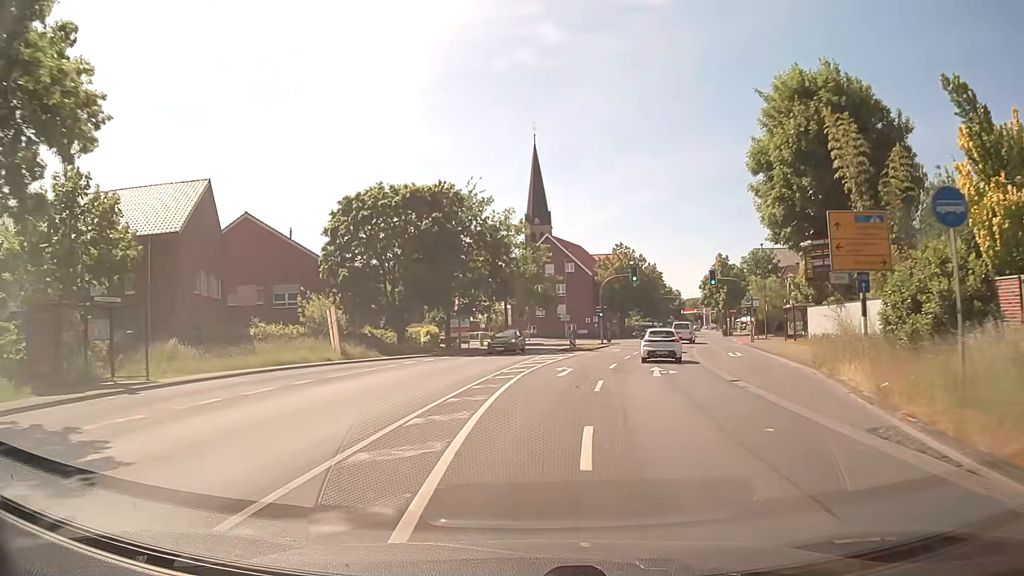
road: secondary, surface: asphalt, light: Day
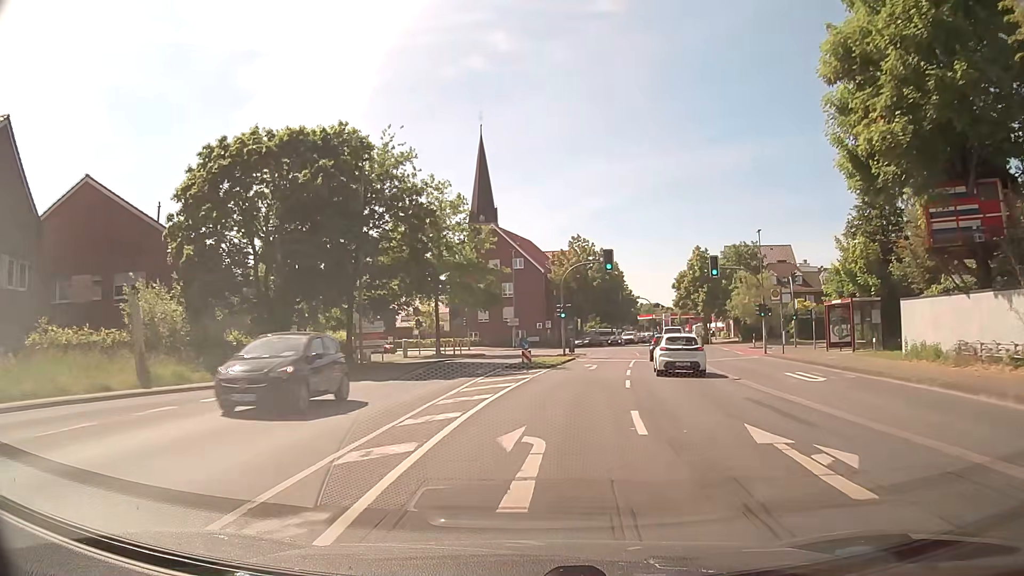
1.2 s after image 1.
(+0.6, +15.1) m; +4°
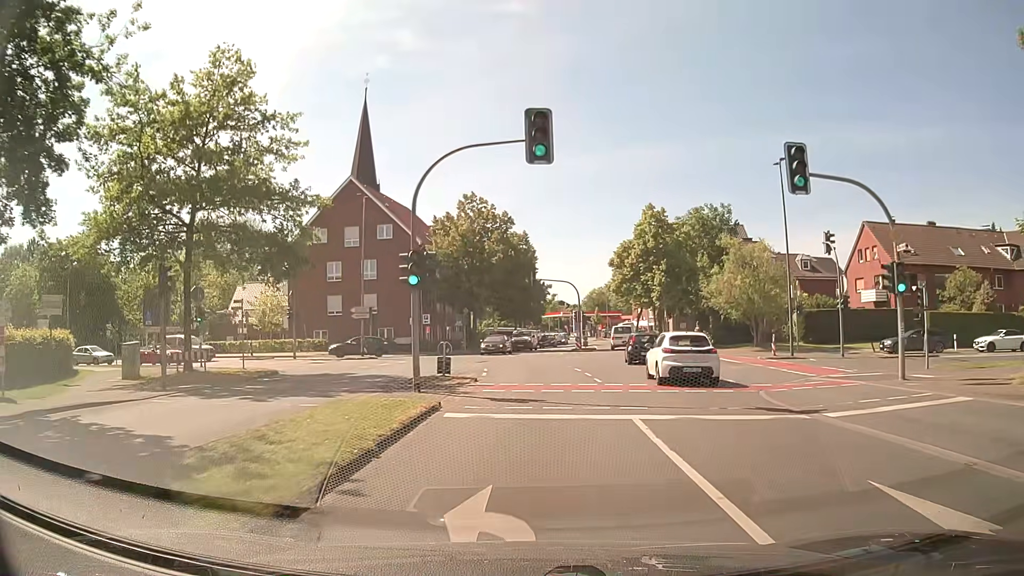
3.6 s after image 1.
(+2.3, +25.9) m; +9°
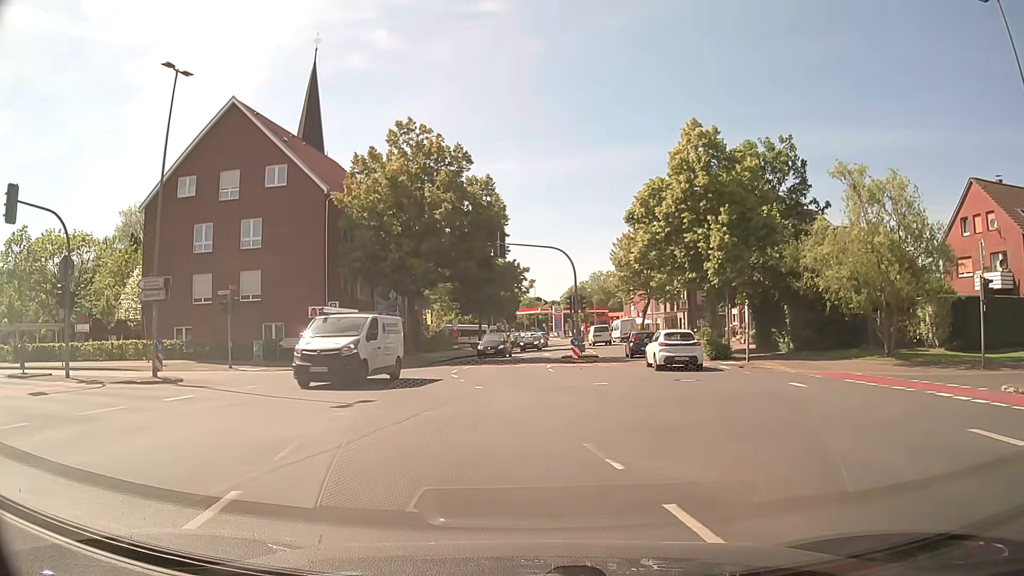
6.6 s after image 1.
(+0.5, +21.1) m; +3°
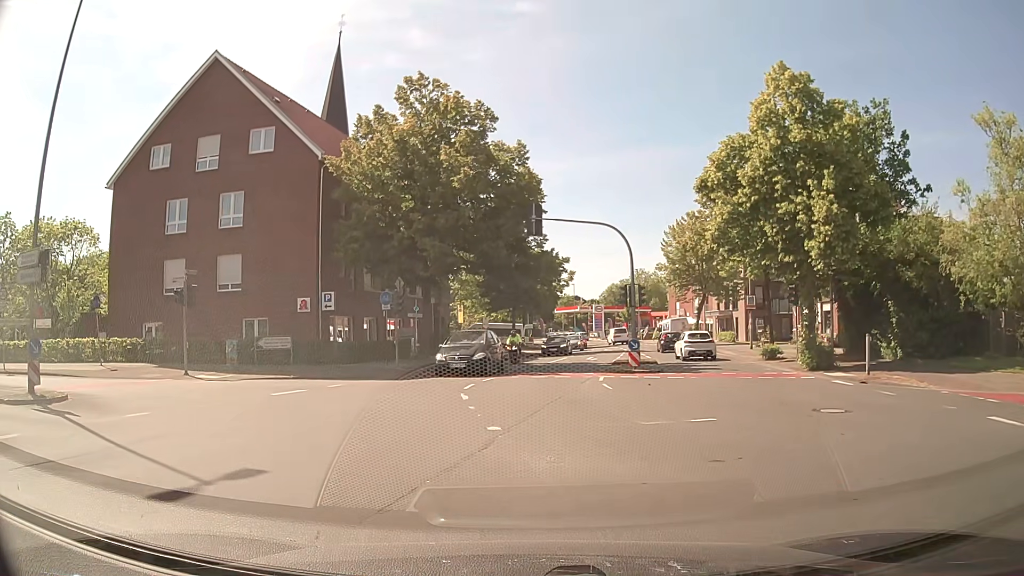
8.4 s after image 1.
(-0.3, +7.3) m; -4°
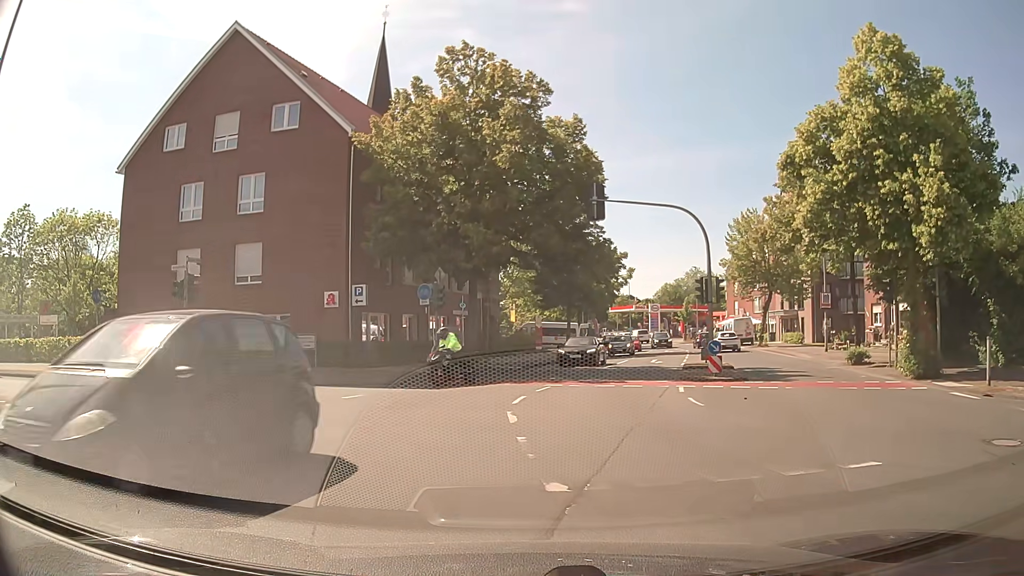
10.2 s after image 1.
(-0.1, +3.5) m; -5°
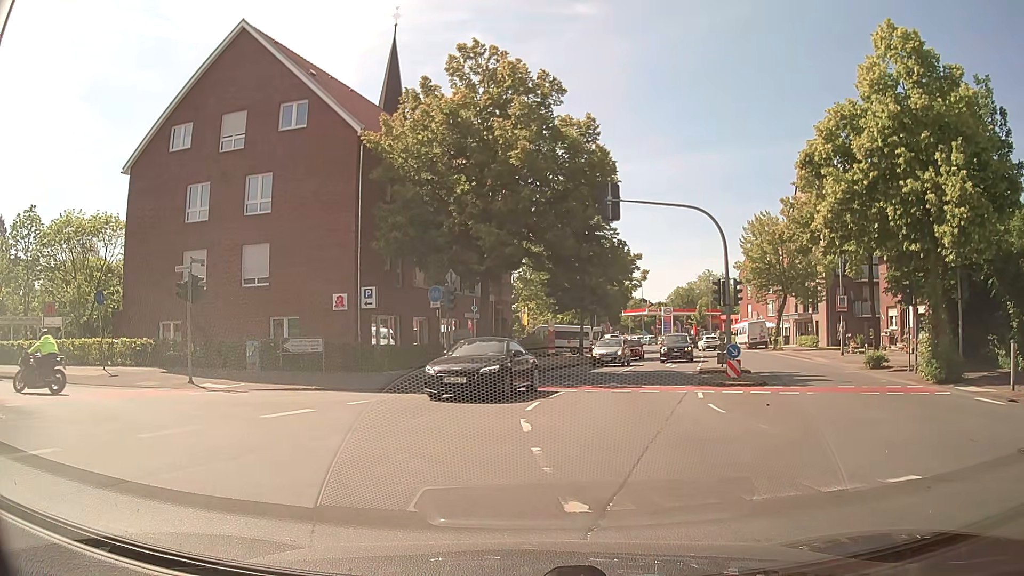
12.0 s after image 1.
(0.0, +0.6) m; 0°
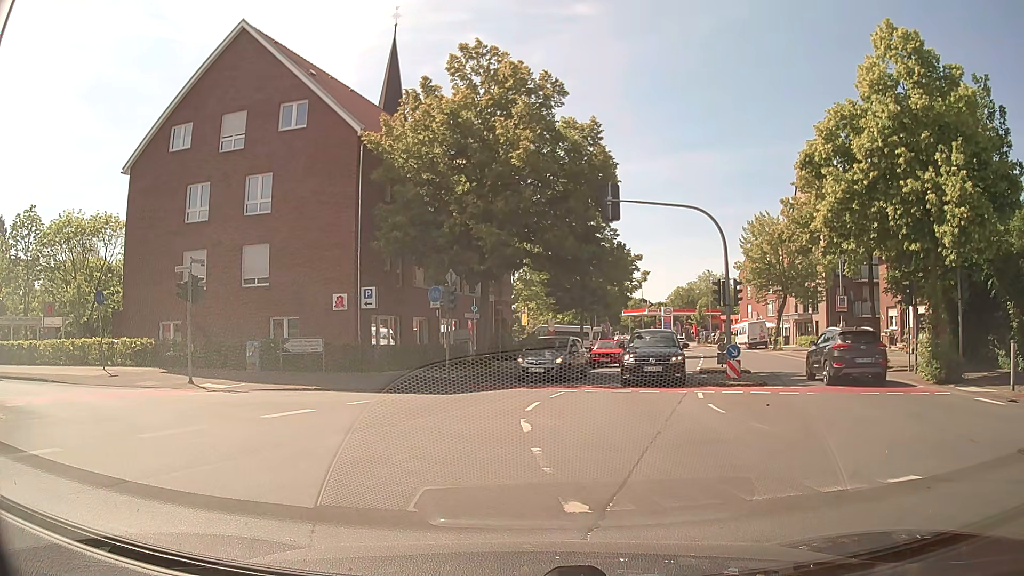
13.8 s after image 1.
(0.0, 0.0) m; 0°
(-3, +9) (-11, +15) (-20, +18) (-30, +19) (-40, +20) (-50, +20) (-60, +20) (-70, +18) (-80, +16) (-89, +13) m
